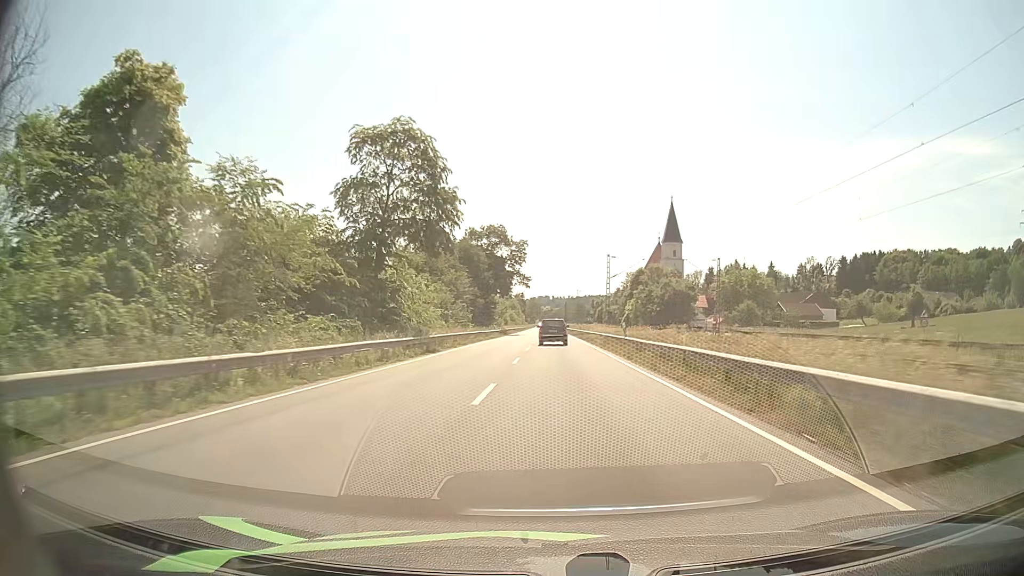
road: primary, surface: asphalt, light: Day
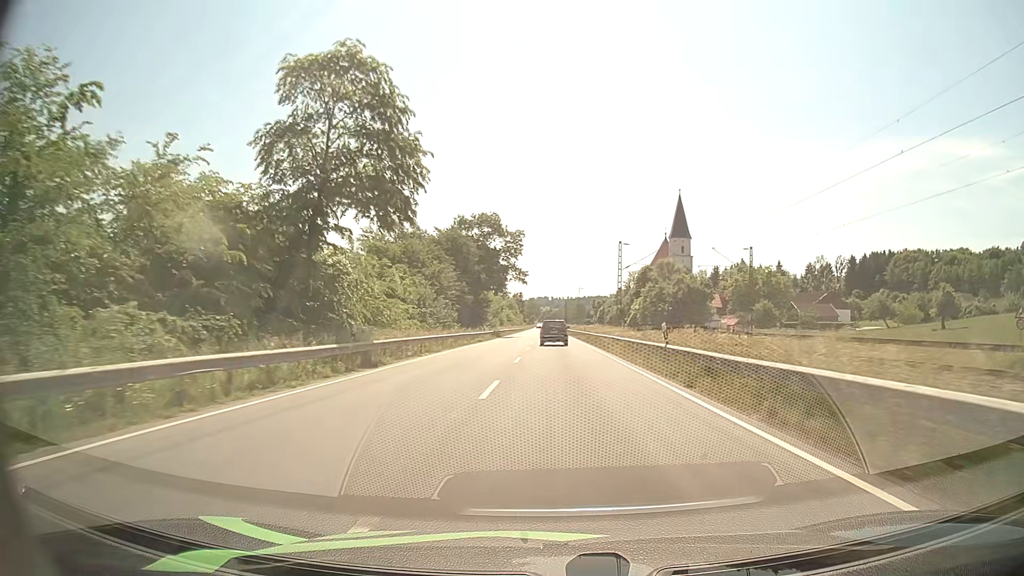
(0.0, +11.2) m; 0°
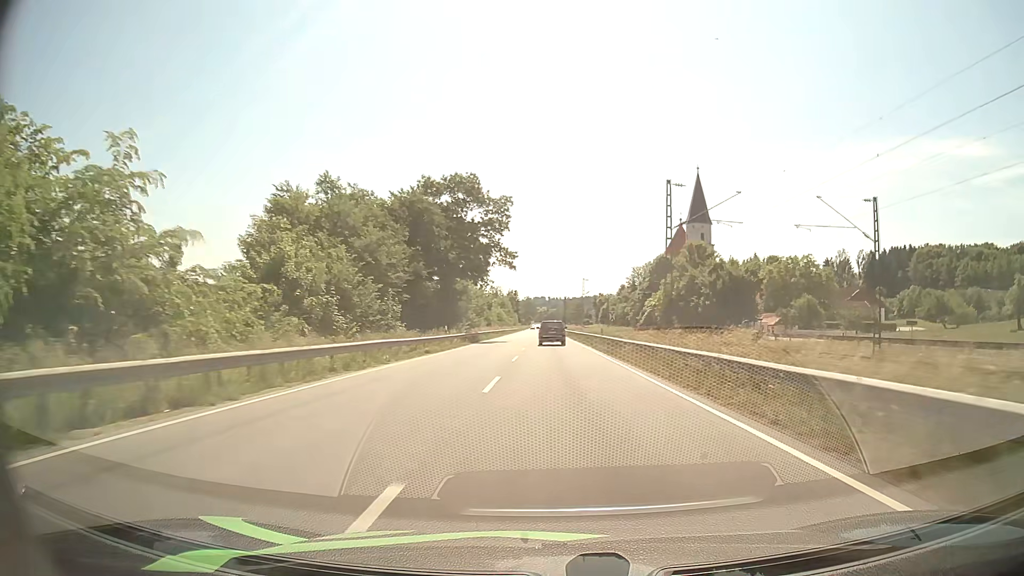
(+0.1, +23.1) m; 0°
(0, +10) (0, +20) (0, +30) (0, +40) (0, +50) (0, +60) (0, +70) (0, +80) (0, +90) (0, +100) m
